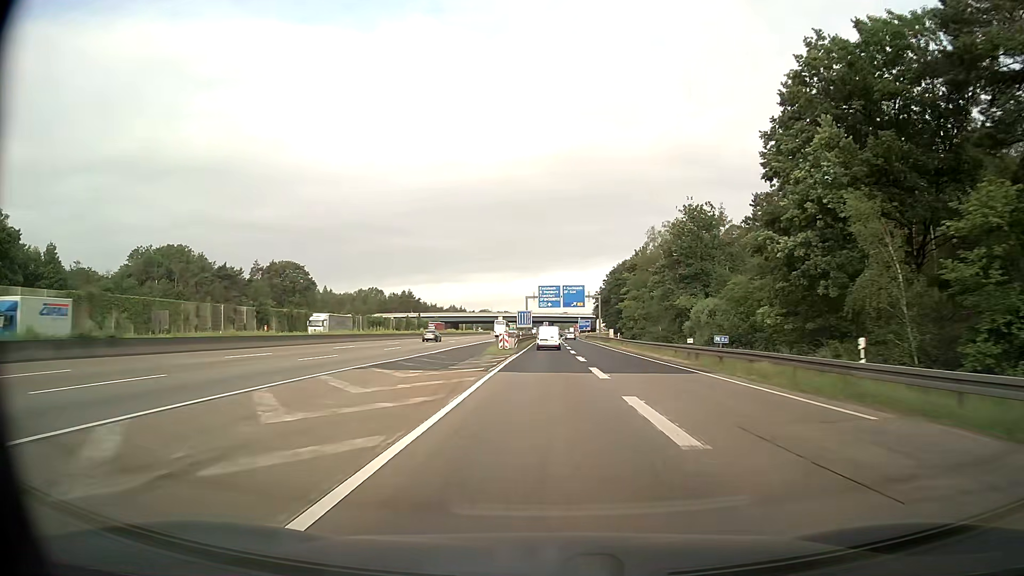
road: motorway_link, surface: asphalt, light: Day
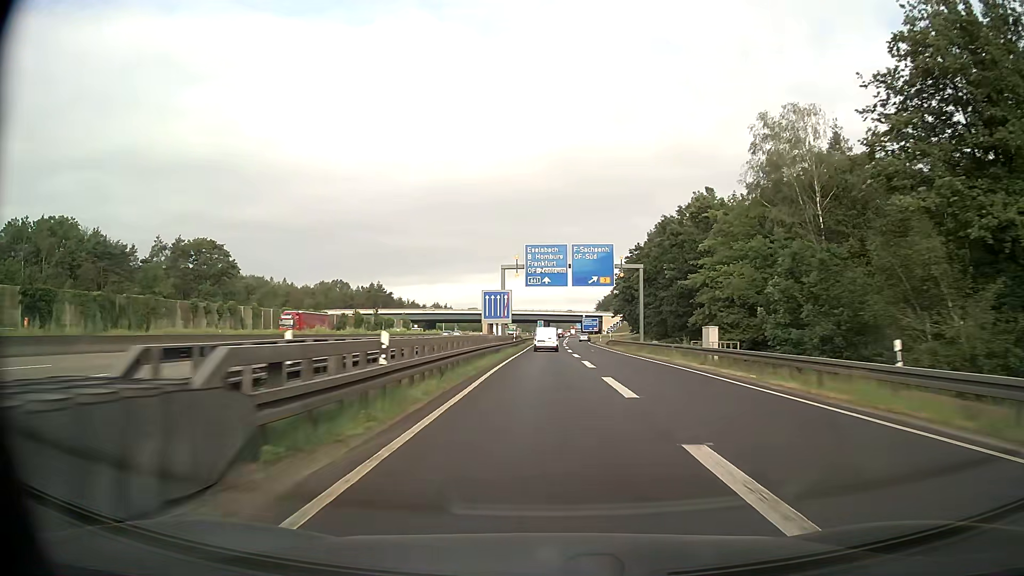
(+0.3, +53.9) m; +1°
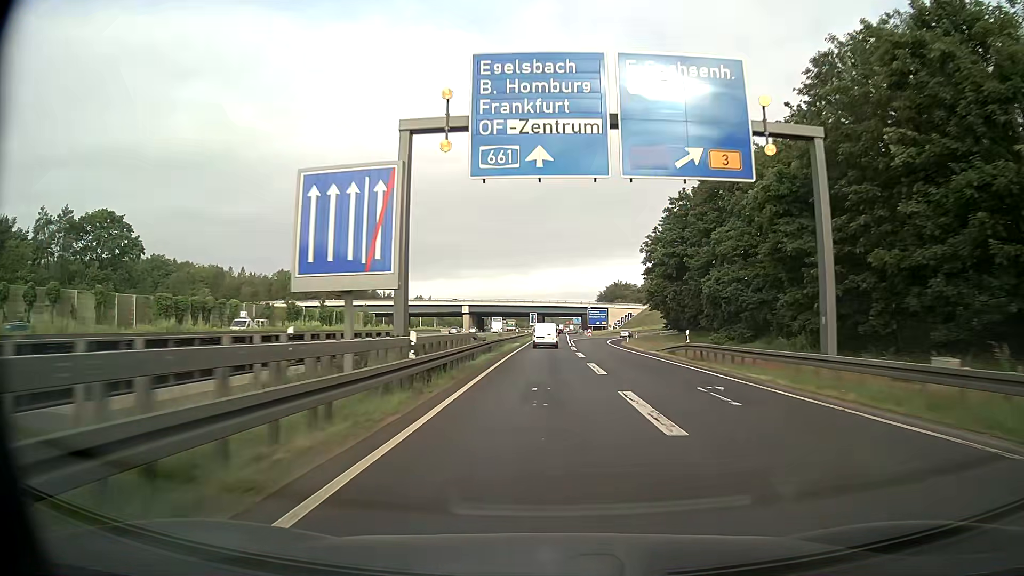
(+0.1, +41.1) m; 0°
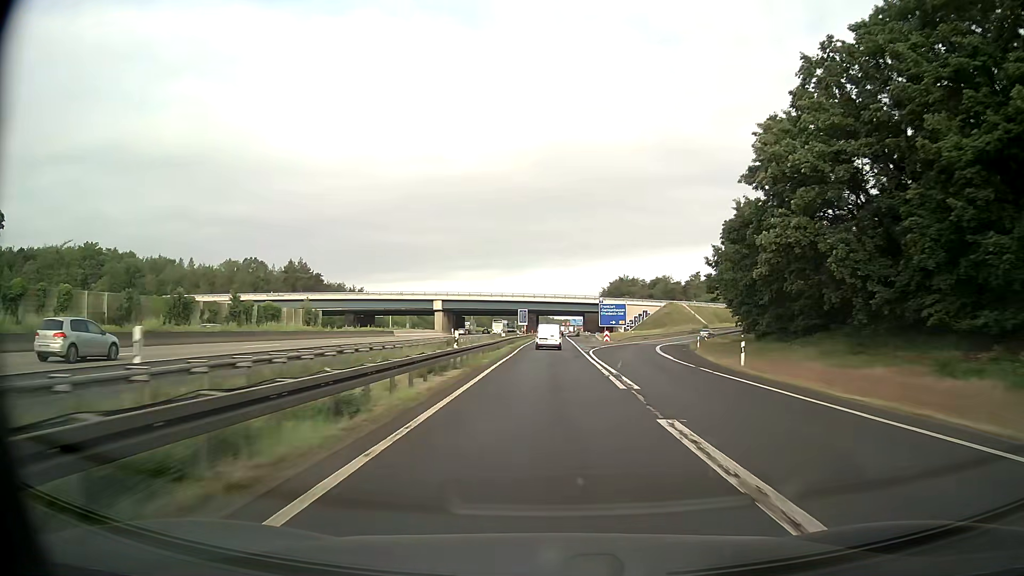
(+0.2, +40.7) m; +1°
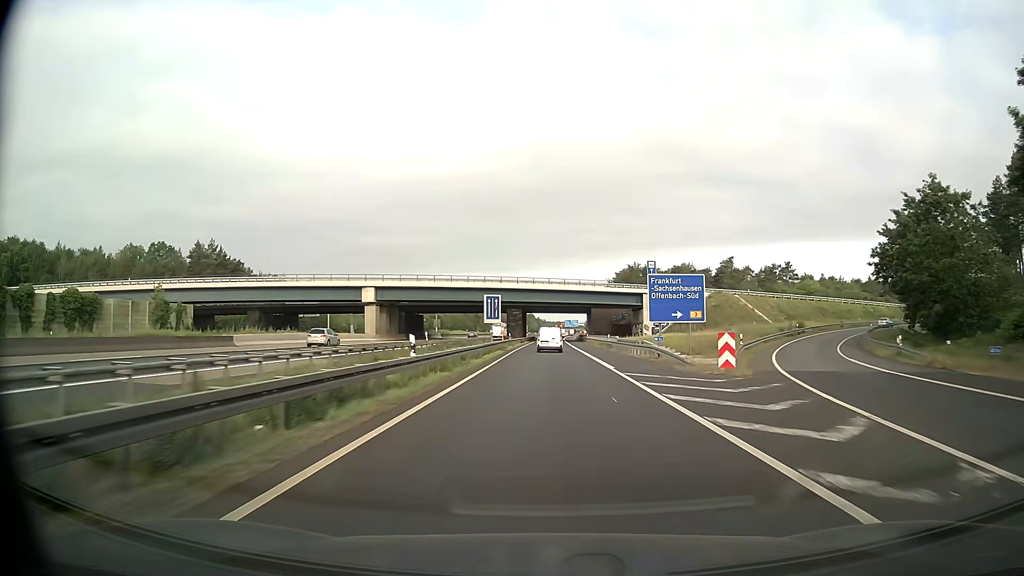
(+0.4, +53.1) m; +1°
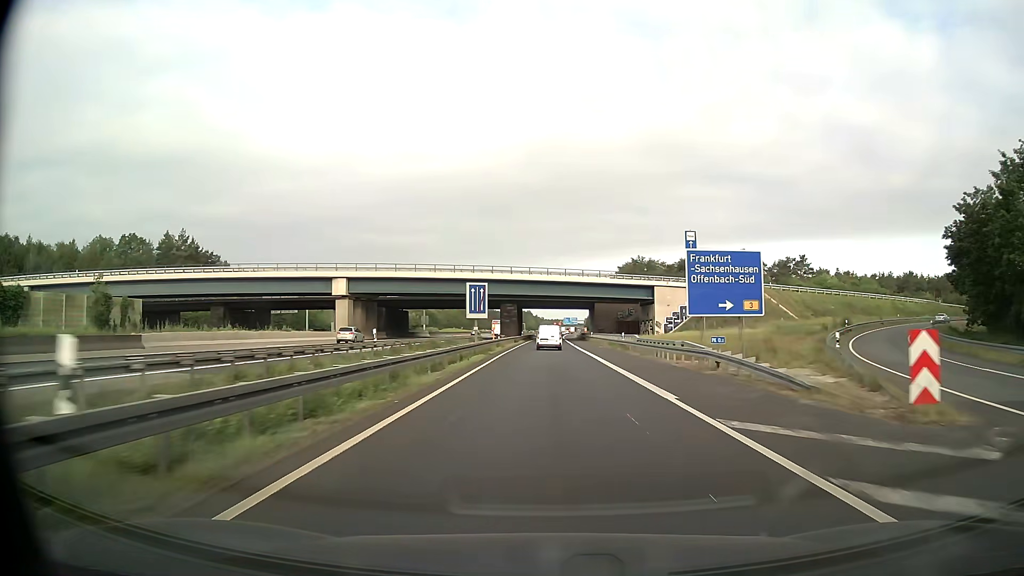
(+0.1, +13.2) m; 0°
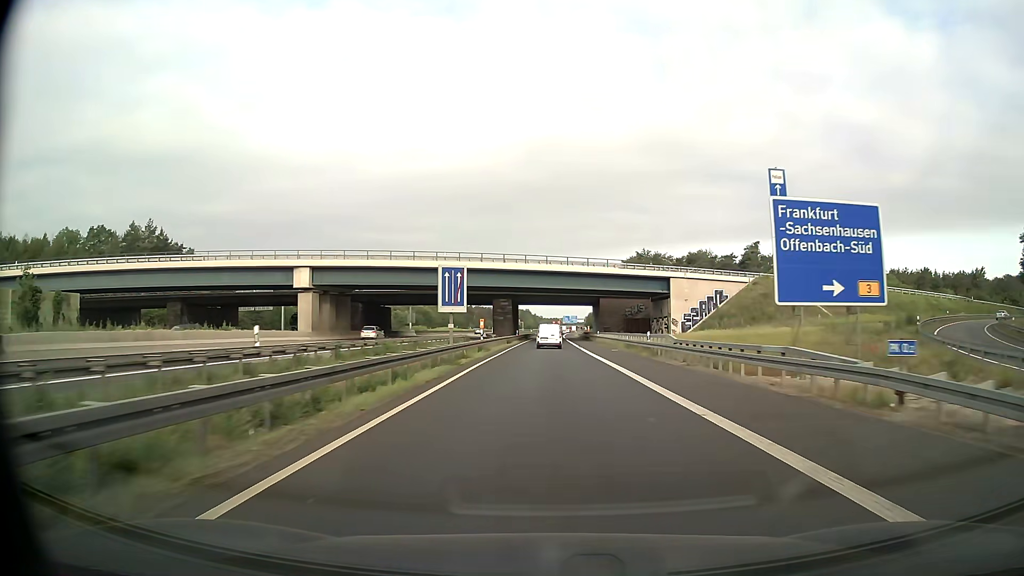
(0.0, +13.1) m; 0°
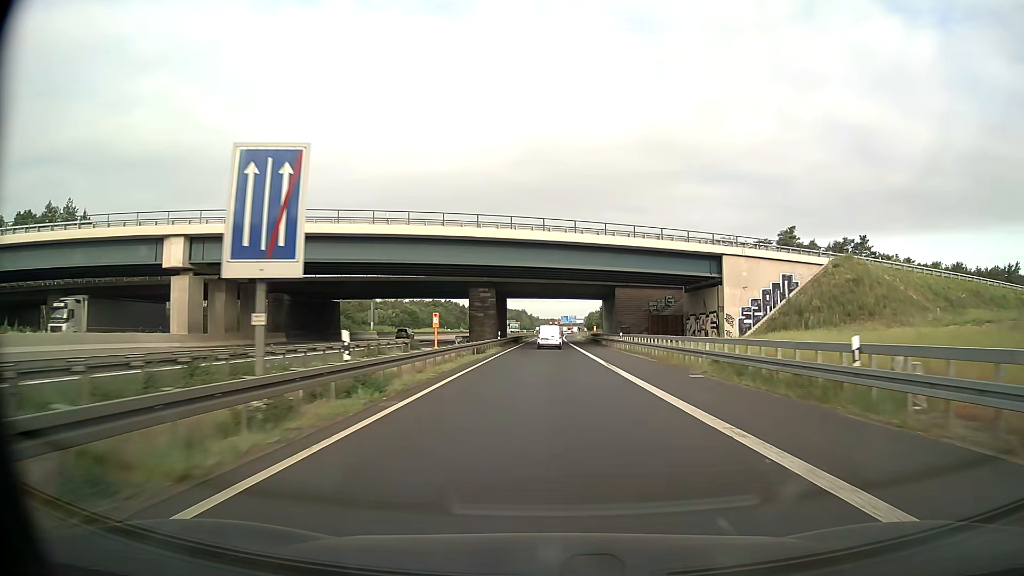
(0.0, +26.2) m; 0°
(0, +10) (0, +20) (0, +30) (0, +40) (0, +50) (0, +60) (+1, +70) (+1, +80) (+2, +90) (+2, +100) m
